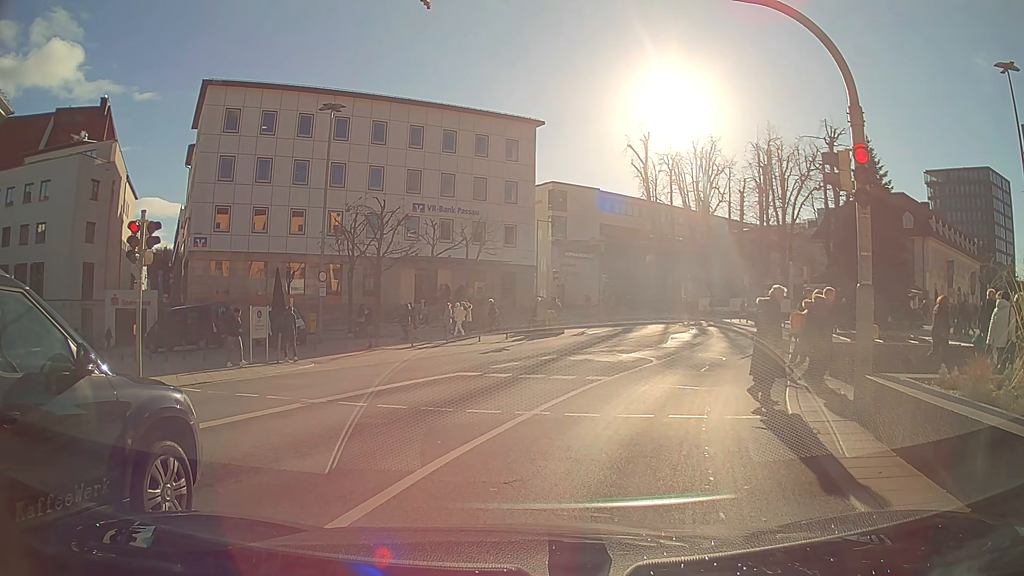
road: primary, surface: asphalt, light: Day
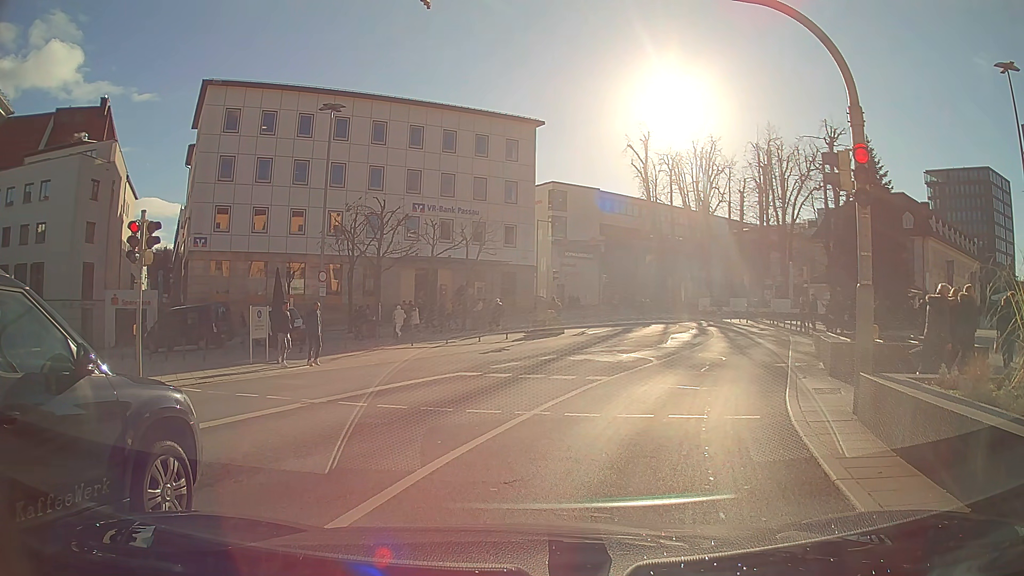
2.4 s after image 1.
(0.0, 0.0) m; 0°
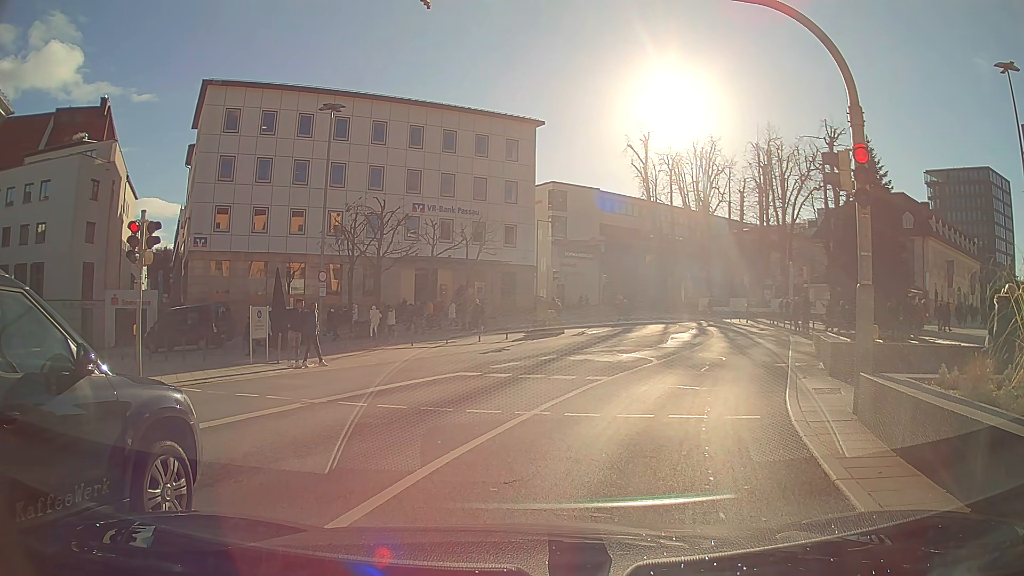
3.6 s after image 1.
(0.0, 0.0) m; 0°
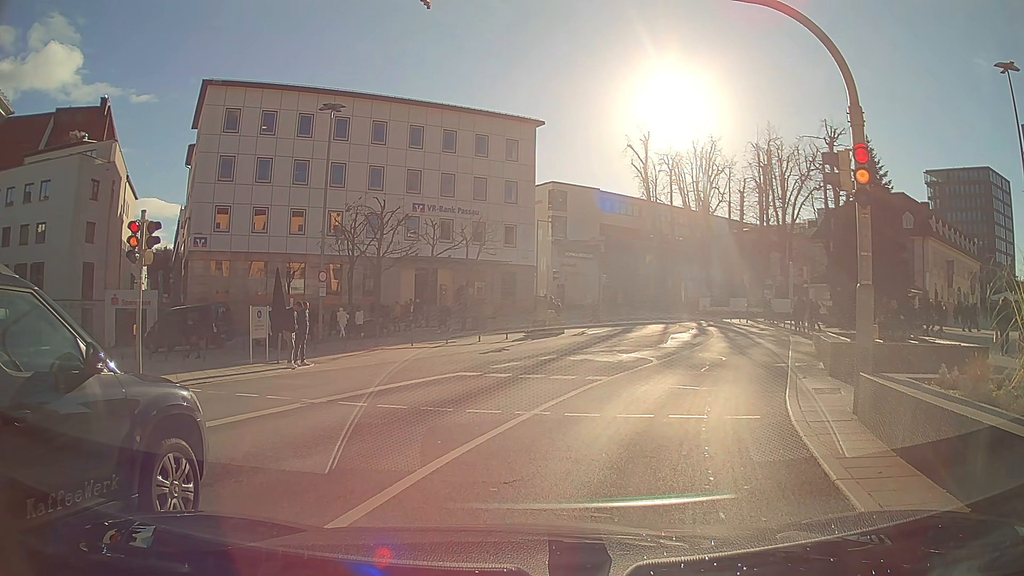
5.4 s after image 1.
(0.0, 0.0) m; 0°
(+2, +10) (+6, +19) (+9, +28) (+12, +38) (+12, +48) (+10, +58) (+5, +67) (+1, +75) (-4, +84) (-9, +93) m
